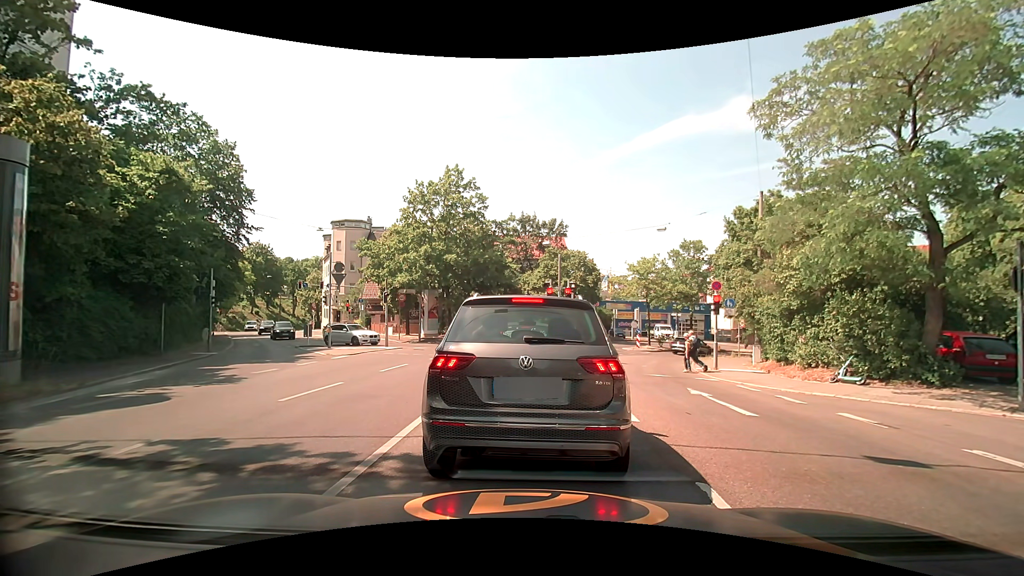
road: secondary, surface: asphalt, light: Day
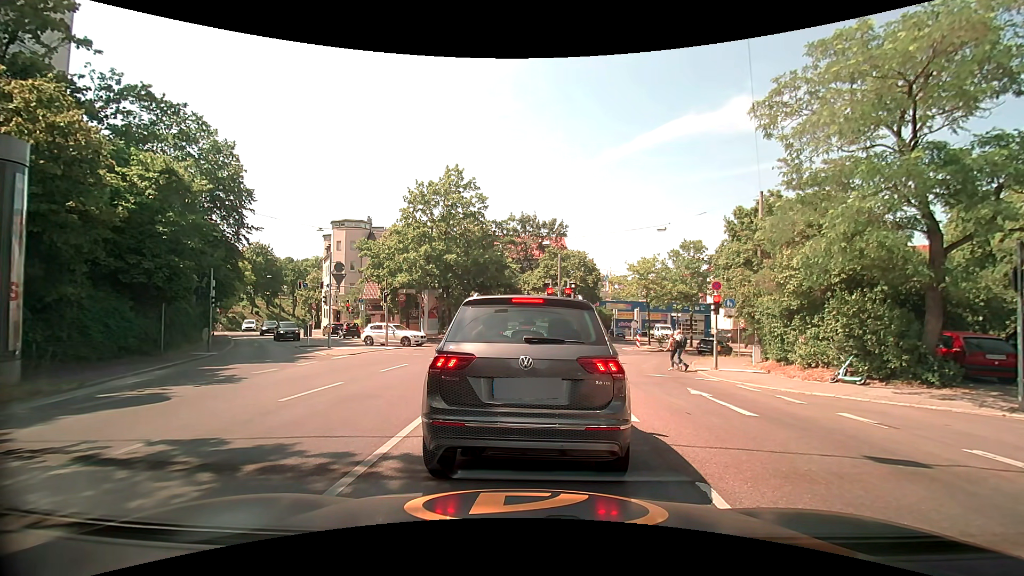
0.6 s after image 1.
(0.0, 0.0) m; 0°
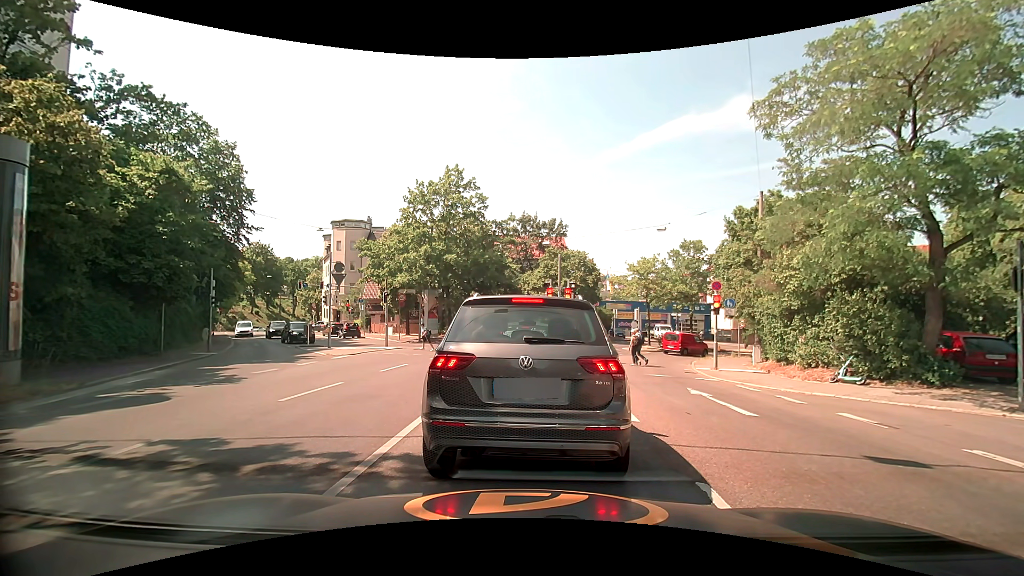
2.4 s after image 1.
(0.0, 0.0) m; 0°
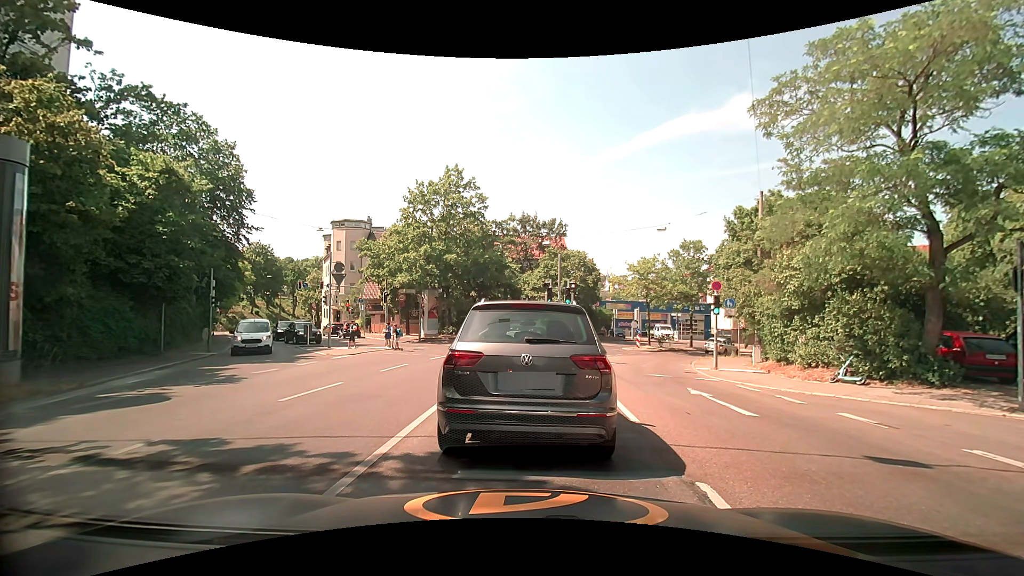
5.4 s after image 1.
(0.0, 0.0) m; 0°
